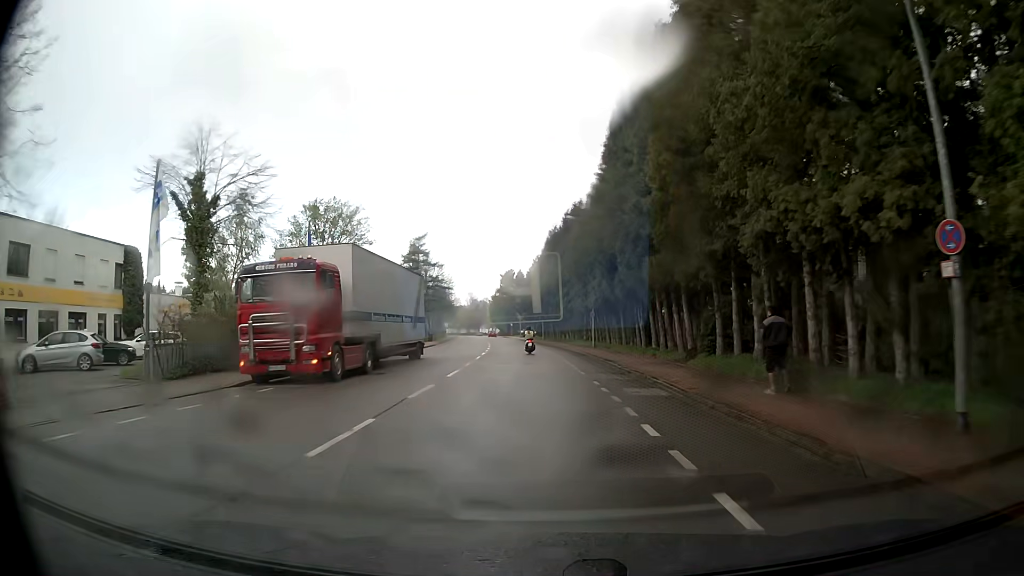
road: tertiary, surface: asphalt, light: Day
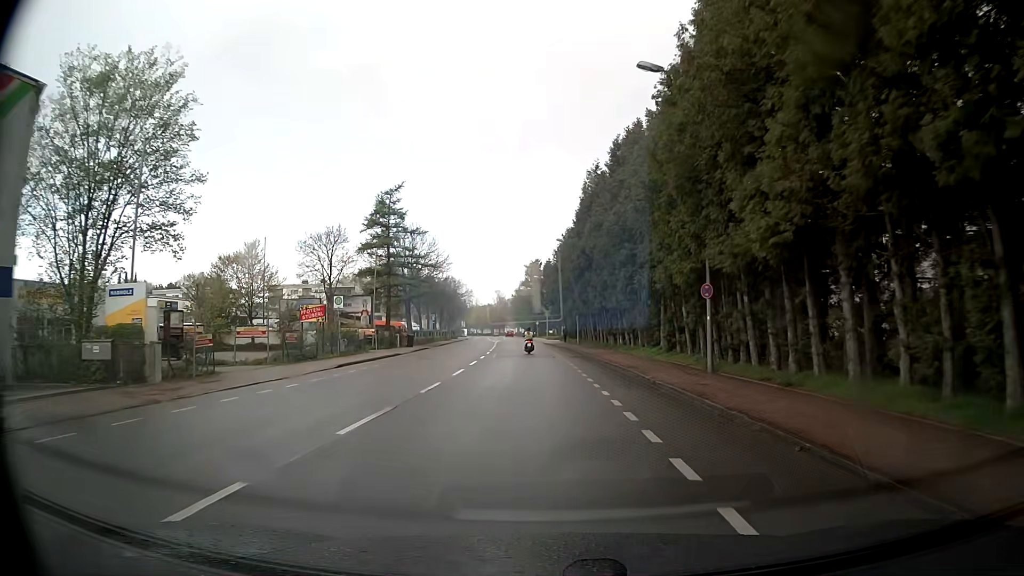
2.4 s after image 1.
(-0.6, +28.6) m; -2°
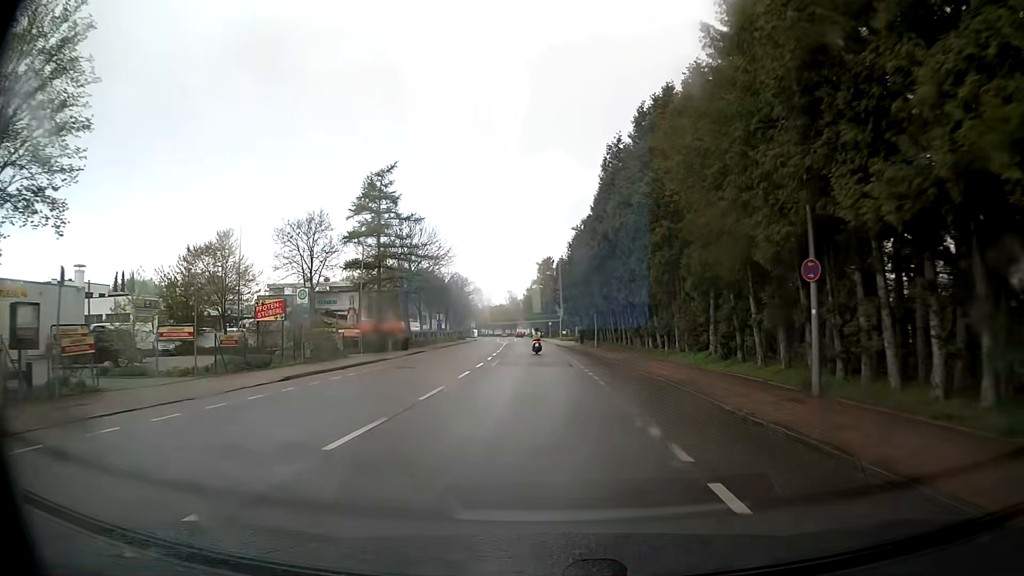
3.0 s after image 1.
(-0.1, +7.2) m; -2°
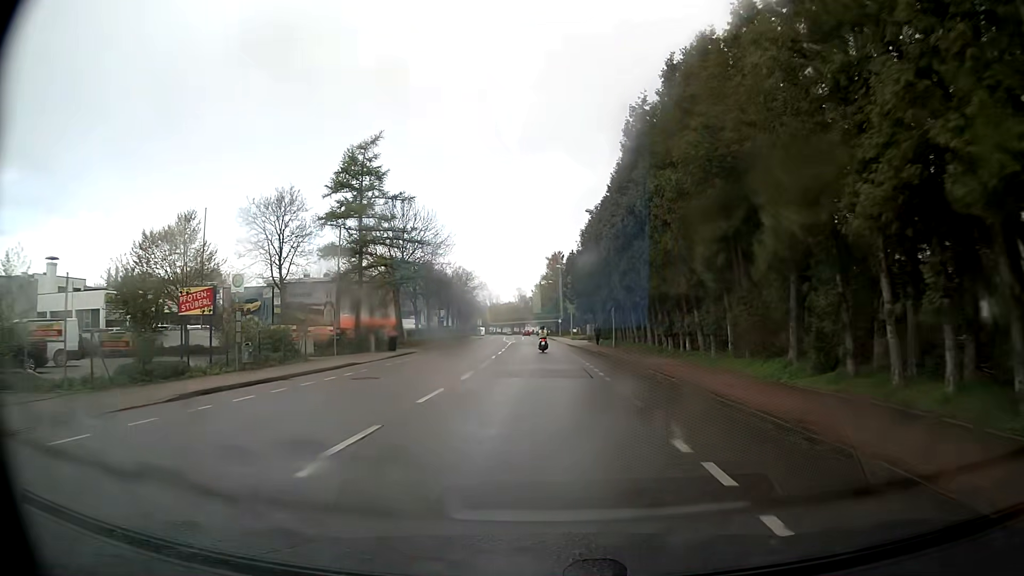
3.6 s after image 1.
(0.0, +7.2) m; -1°
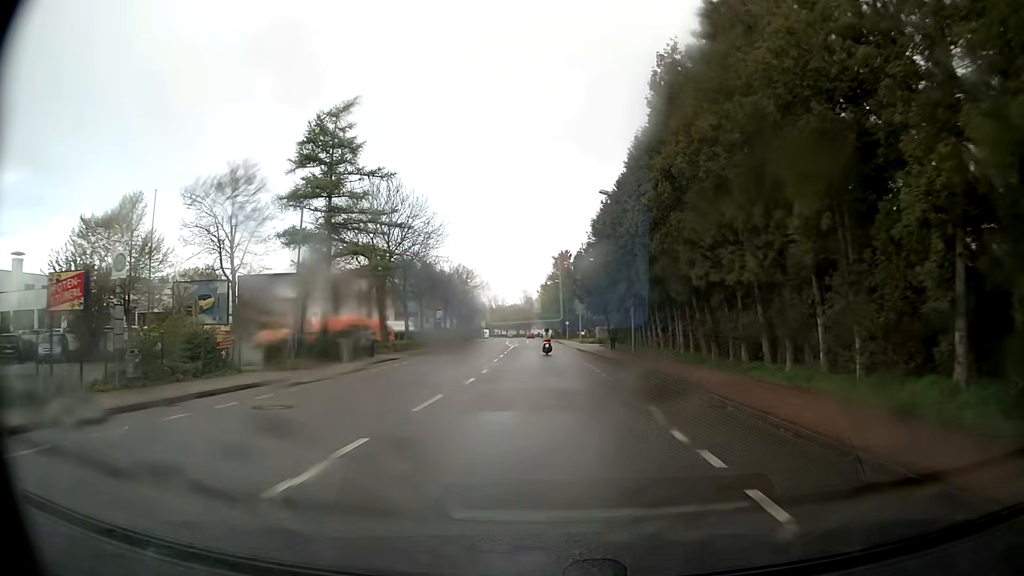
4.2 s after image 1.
(0.0, +7.2) m; 0°
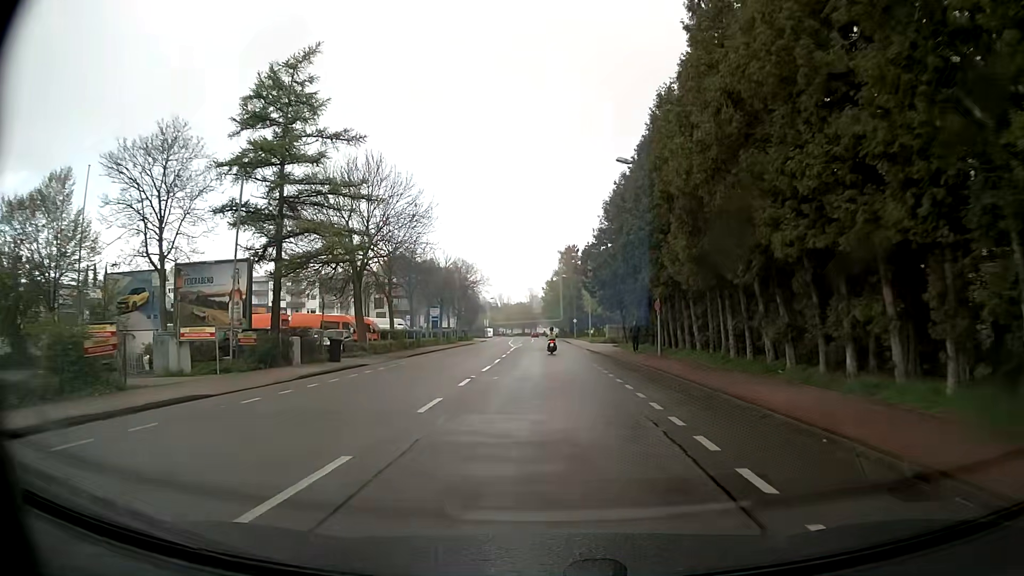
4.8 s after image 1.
(-0.1, +7.2) m; -1°
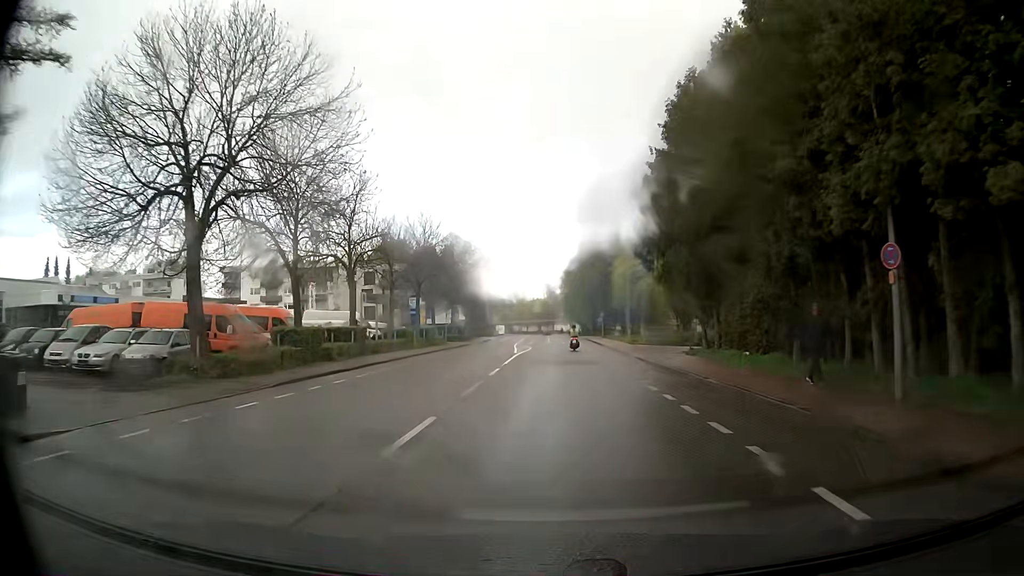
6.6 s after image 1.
(-0.4, +21.1) m; -2°
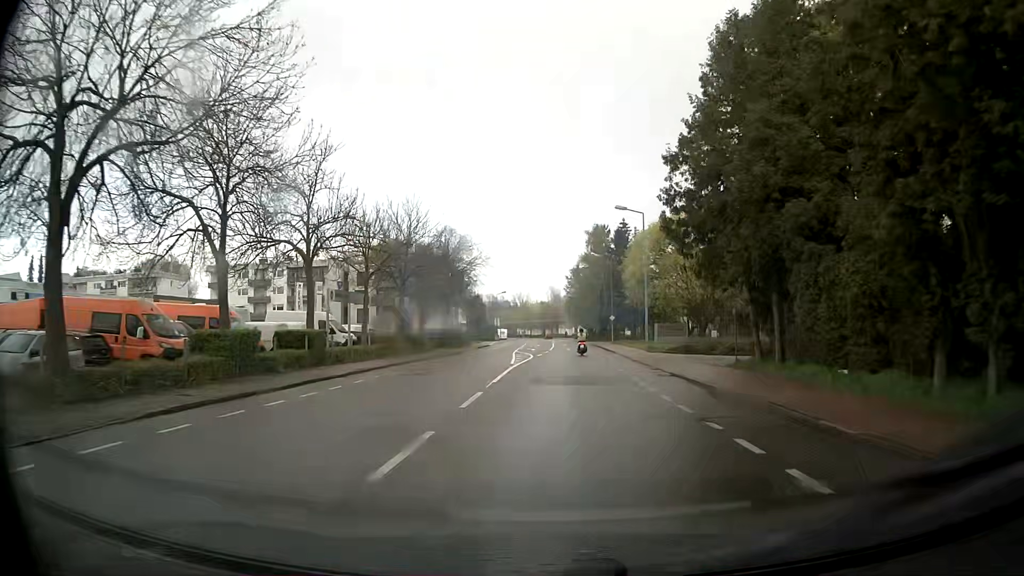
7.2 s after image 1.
(0.0, +7.0) m; 0°
(0, +10) (0, +20) (0, +30) (+1, +40) (+1, +50) (+2, +60) (+2, +70) (+2, +80) (+2, +90) (+1, +100) m
